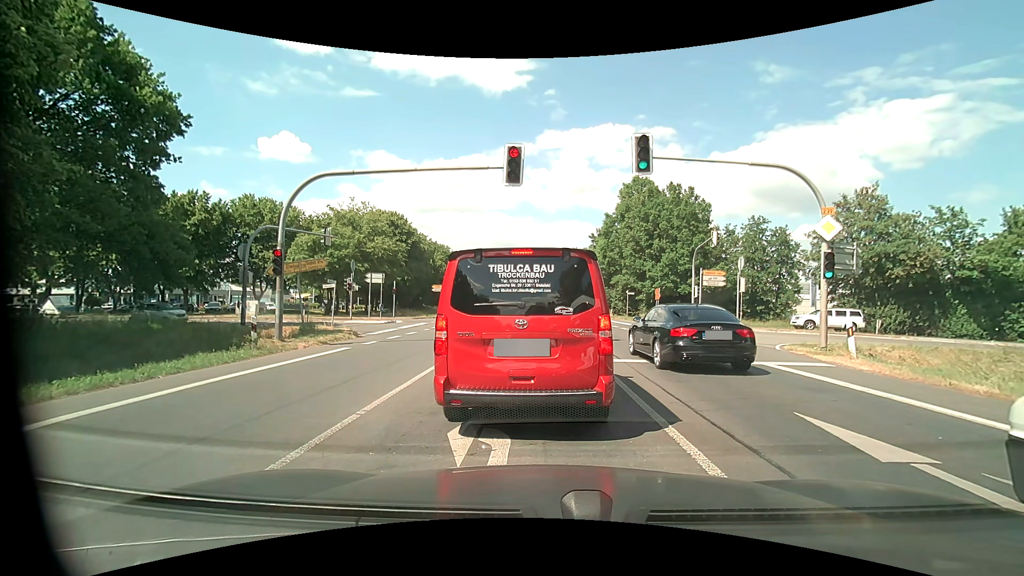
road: primary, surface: asphalt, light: Day
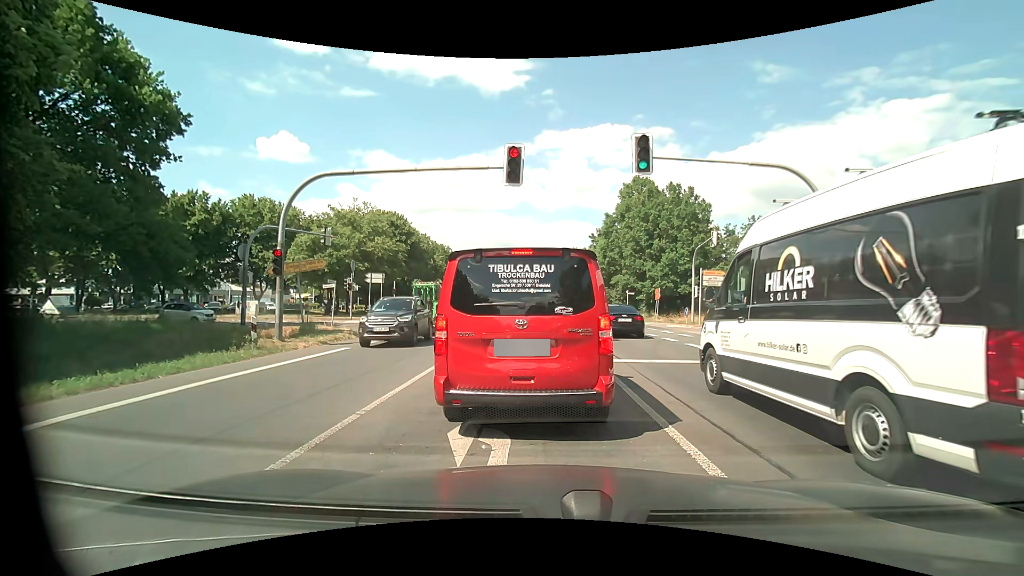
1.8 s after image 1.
(0.0, 0.0) m; 0°
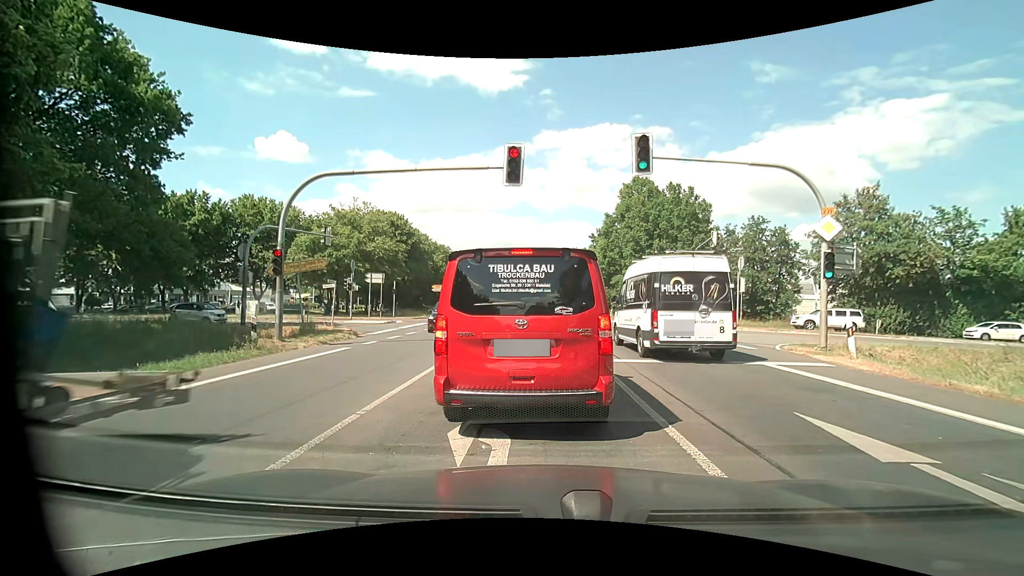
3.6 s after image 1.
(0.0, 0.0) m; 0°
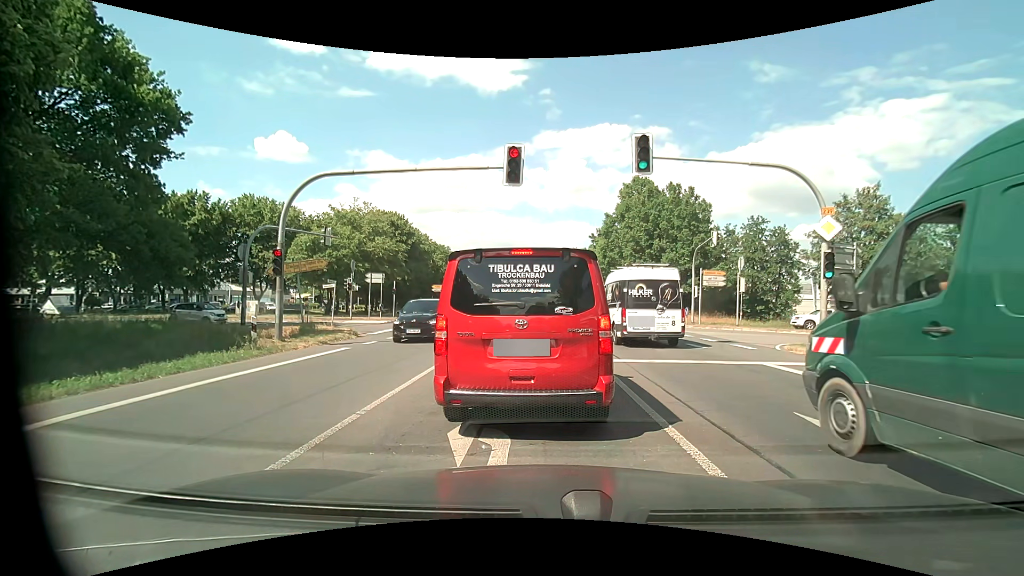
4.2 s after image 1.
(0.0, 0.0) m; 0°
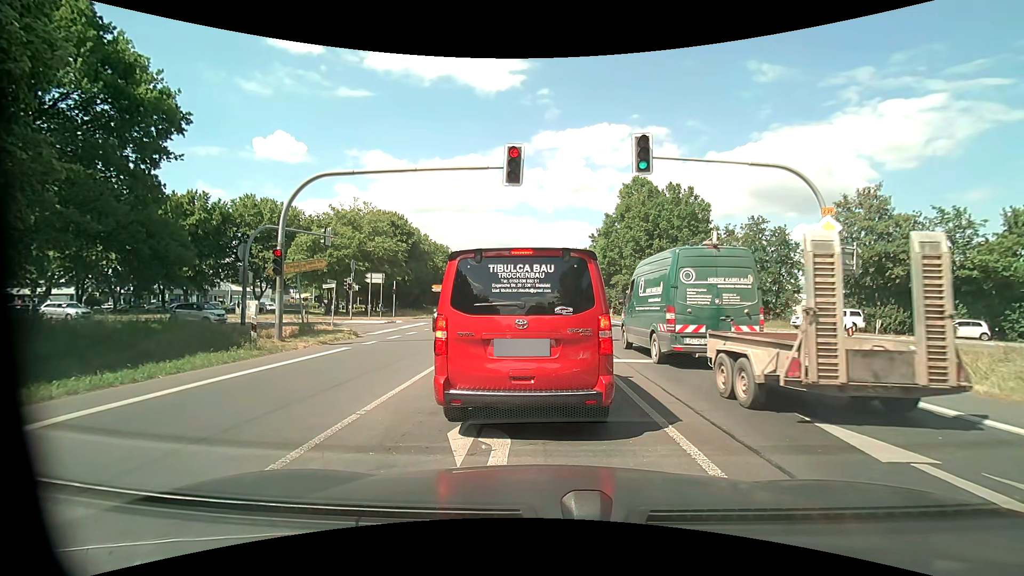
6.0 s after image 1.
(0.0, 0.0) m; 0°
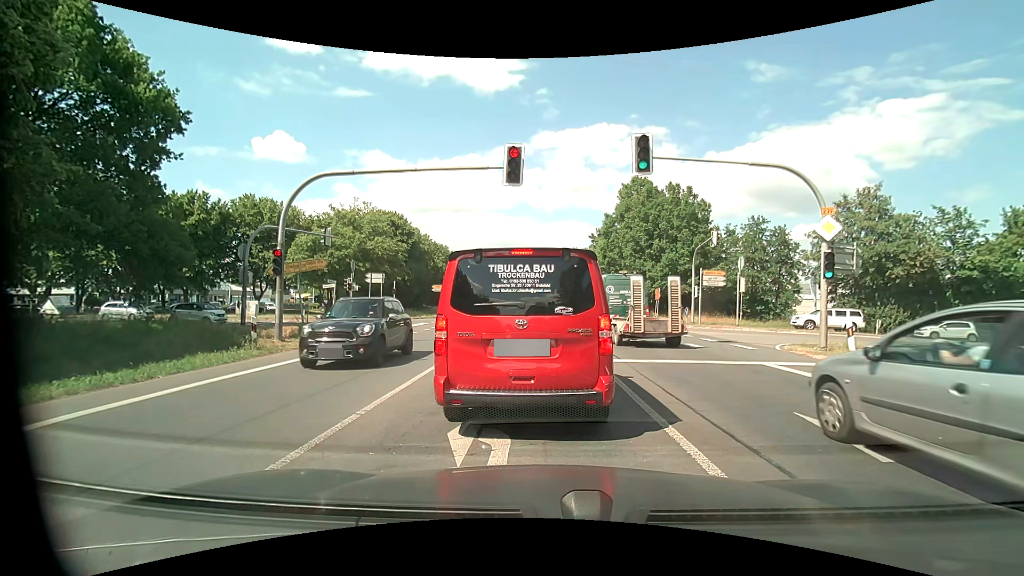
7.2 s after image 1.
(0.0, 0.0) m; 0°
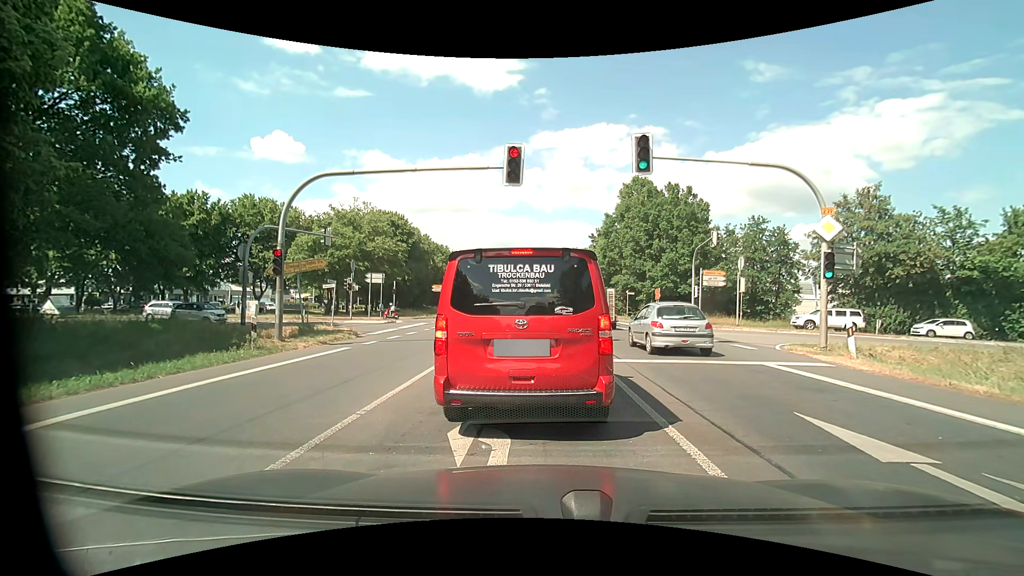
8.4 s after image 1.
(0.0, 0.0) m; 0°
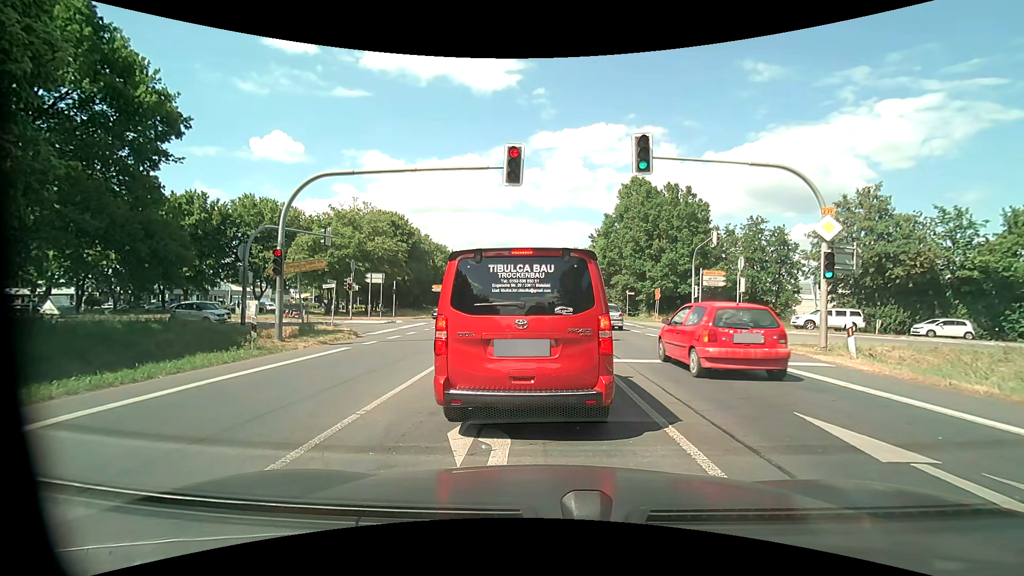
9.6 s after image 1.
(0.0, 0.0) m; 0°
